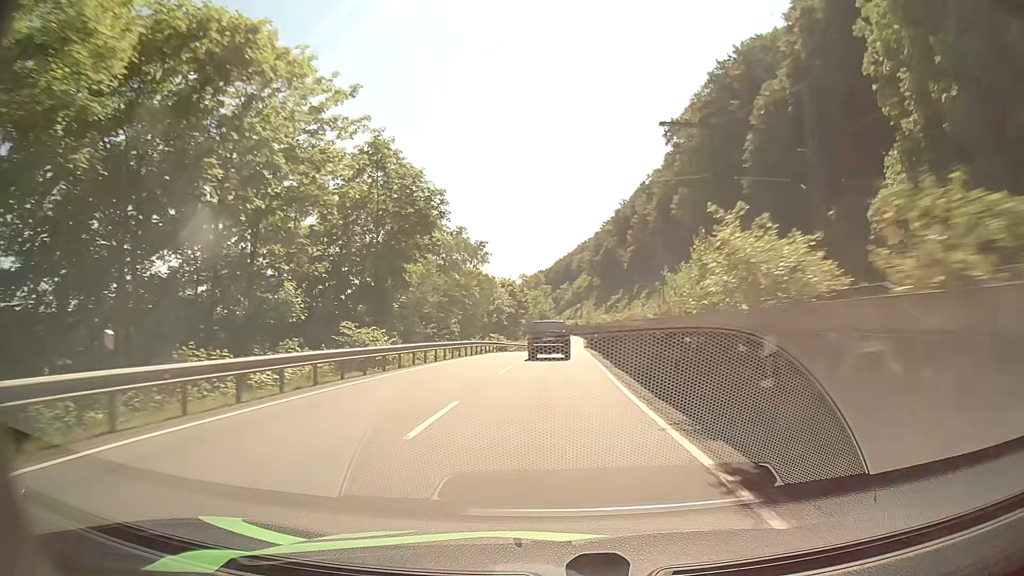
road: primary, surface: asphalt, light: Day
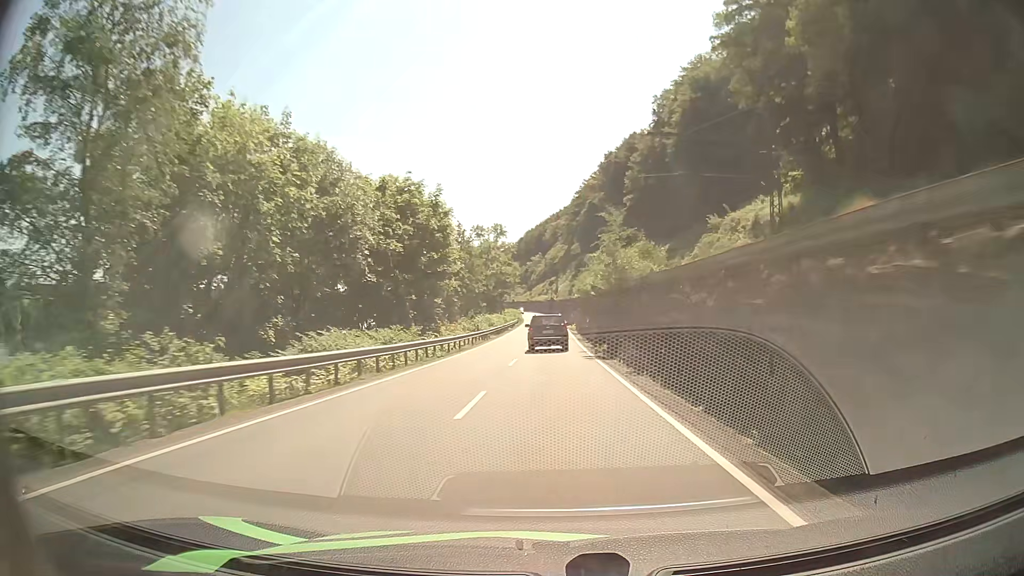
(+1.1, +57.8) m; +2°
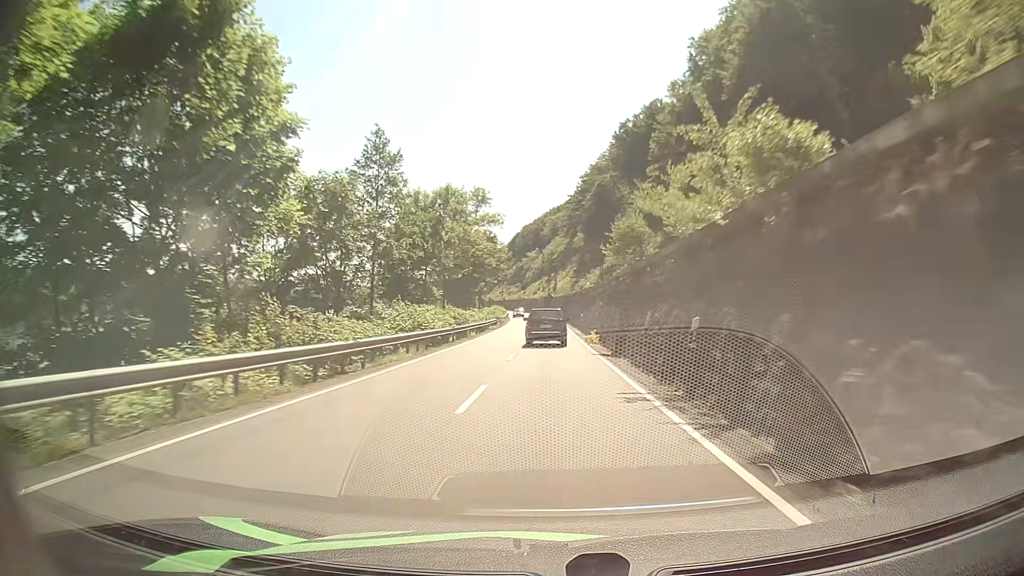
(+0.2, +35.7) m; +1°
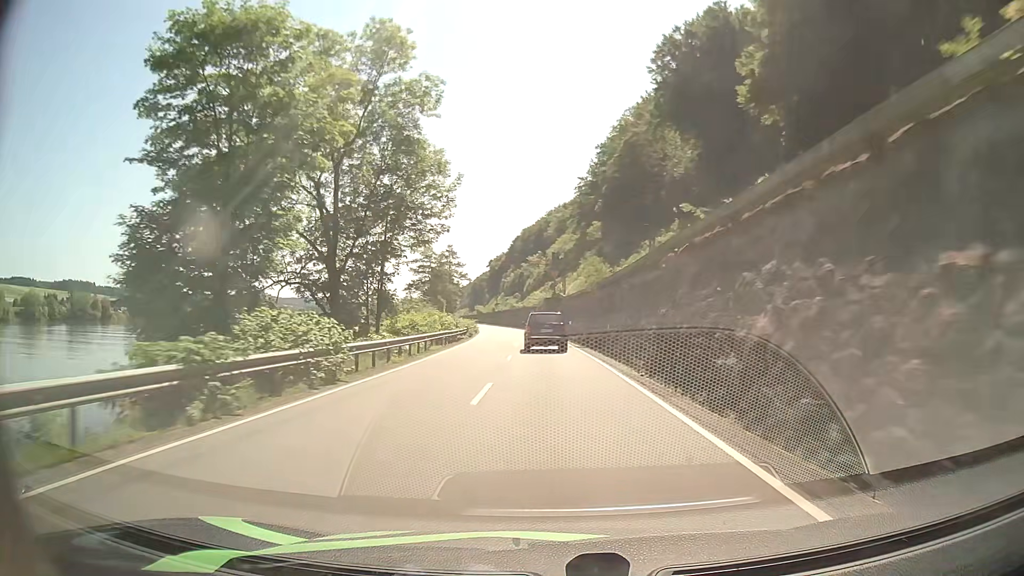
(+0.1, +58.6) m; 0°
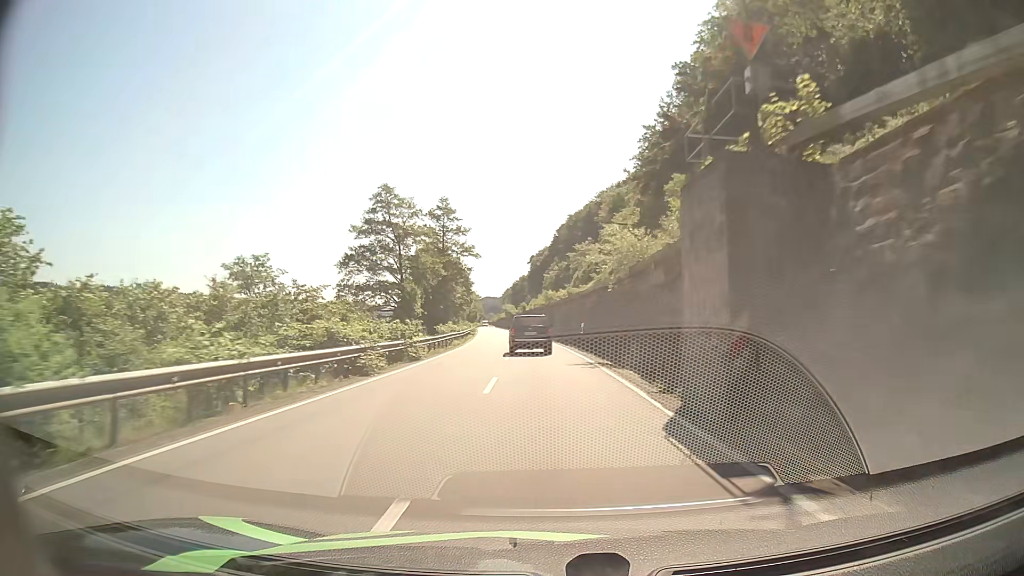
(-1.9, +57.7) m; -4°
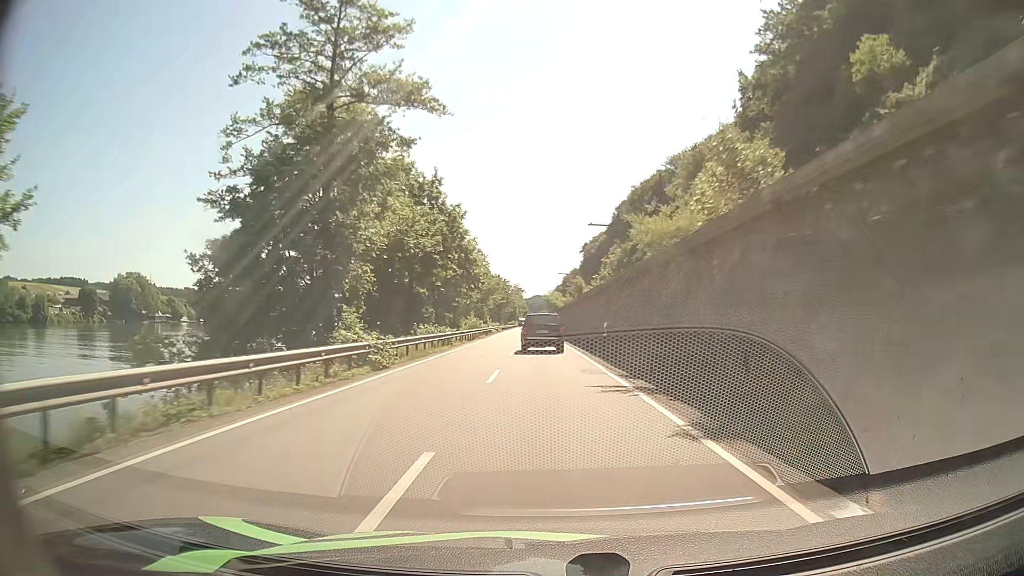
(-2.5, +57.9) m; -5°
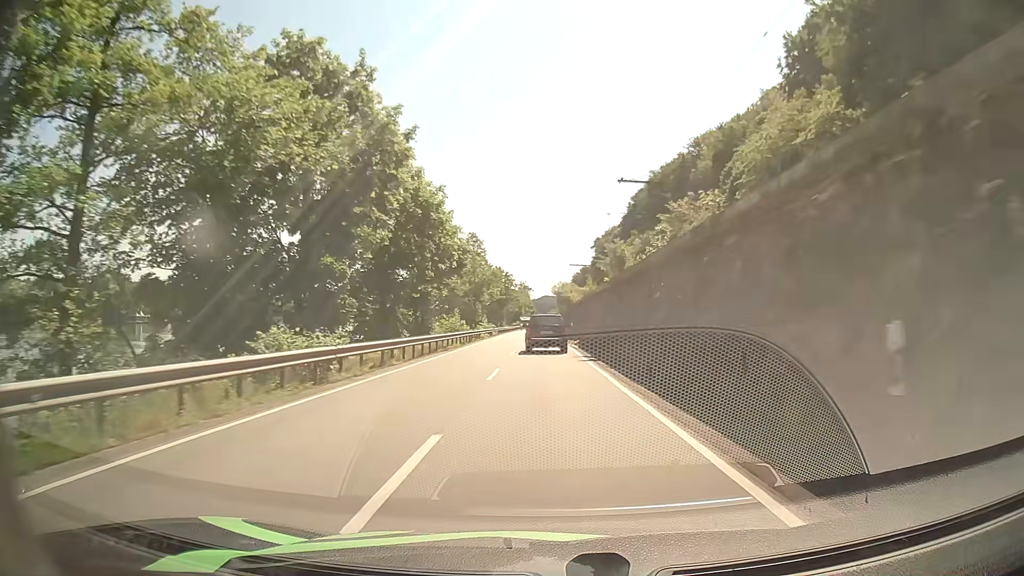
(-0.2, +23.0) m; -1°
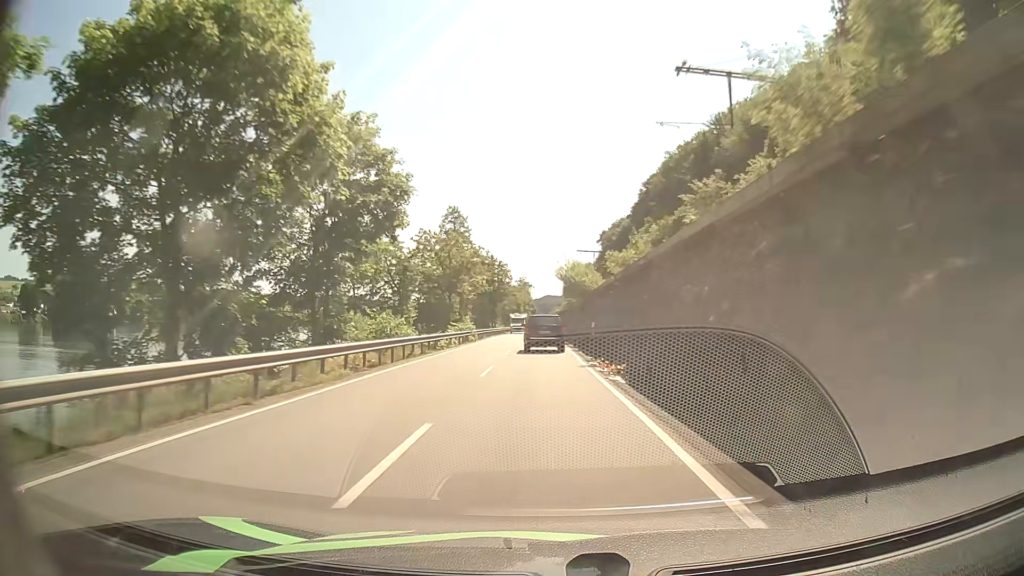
(-0.1, +22.9) m; 0°
(0, +10) (0, +20) (0, +30) (0, +40) (0, +50) (0, +60) (-1, +70) (-1, +80) (-1, +90) (-1, +100) m
